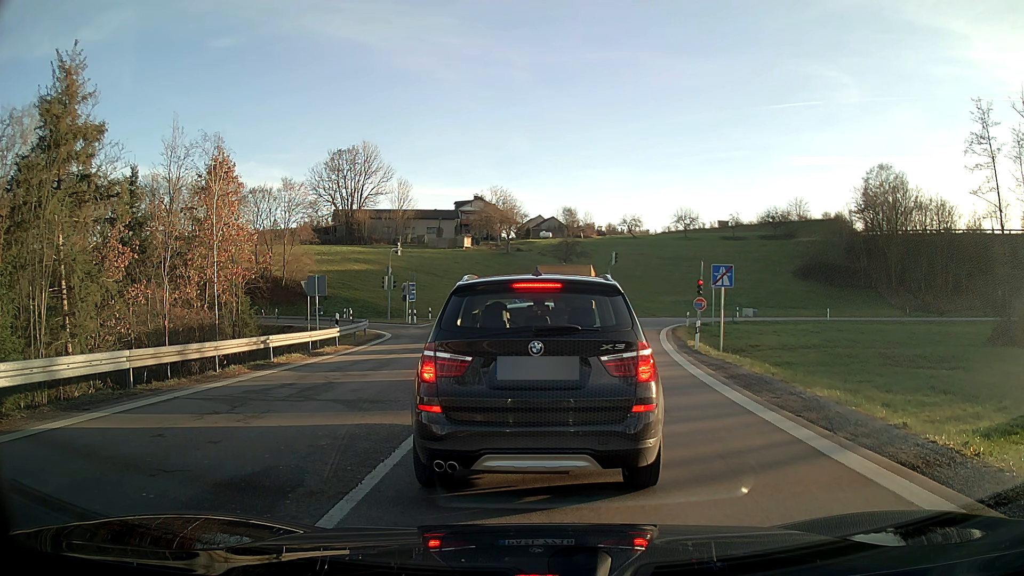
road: motorway_link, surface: asphalt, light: Day
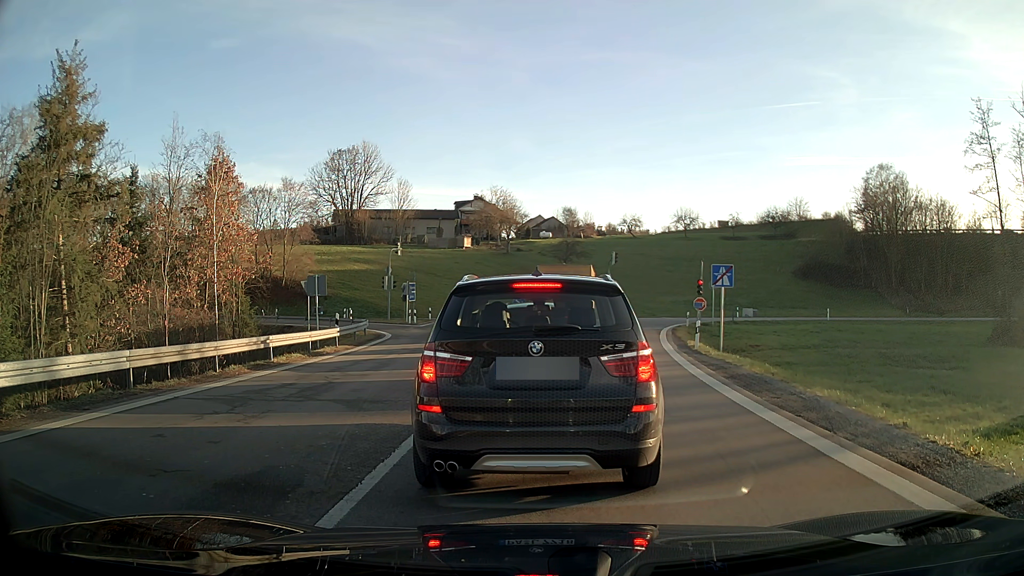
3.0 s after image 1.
(0.0, 0.0) m; 0°
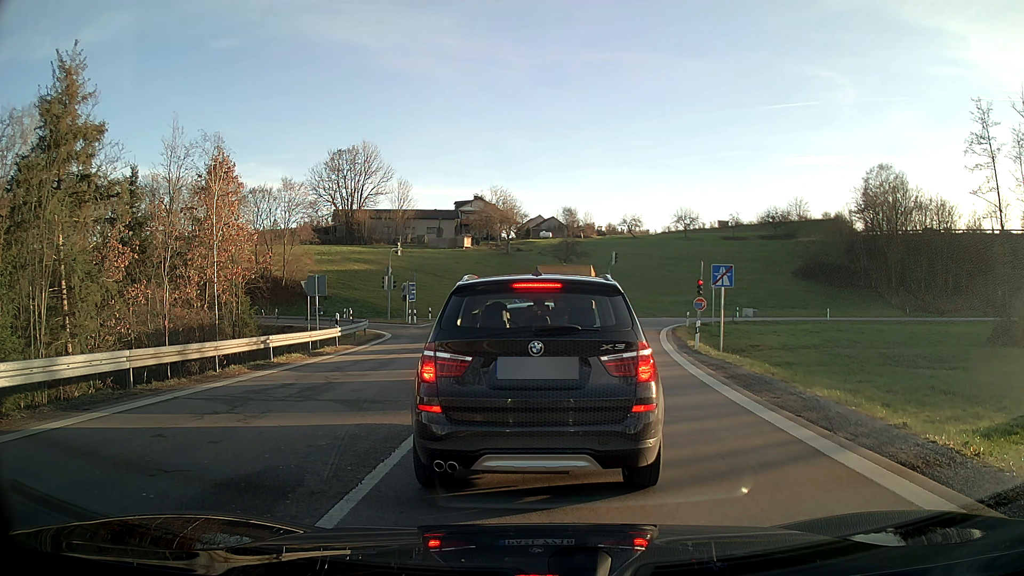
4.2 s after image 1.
(0.0, 0.0) m; 0°
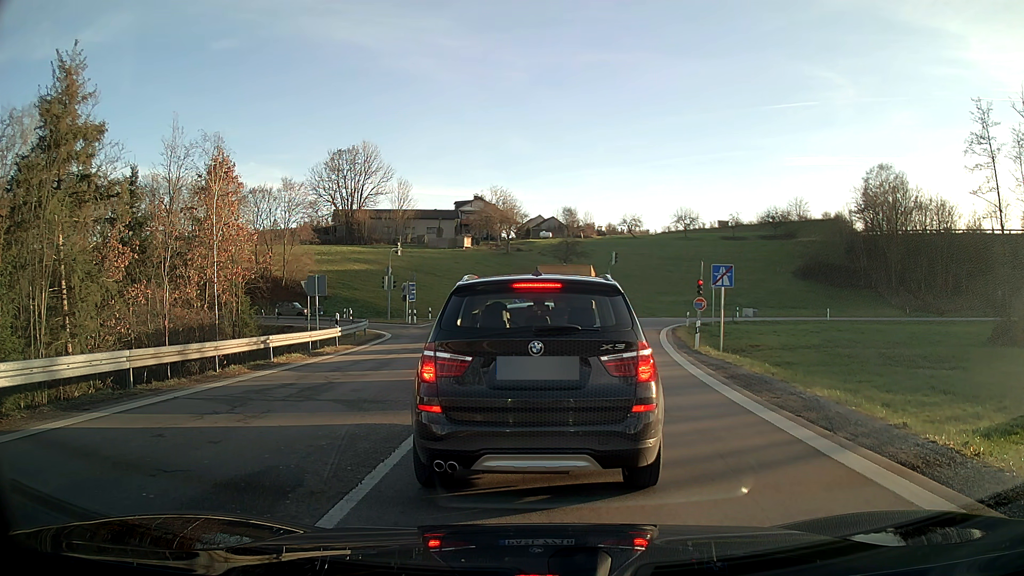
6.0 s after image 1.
(0.0, 0.0) m; 0°
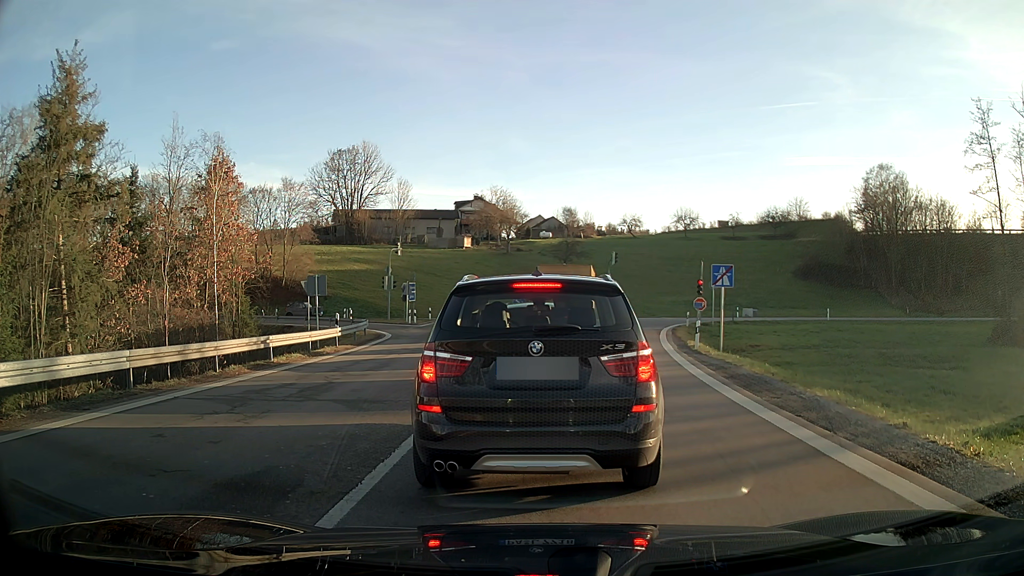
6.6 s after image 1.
(0.0, 0.0) m; 0°
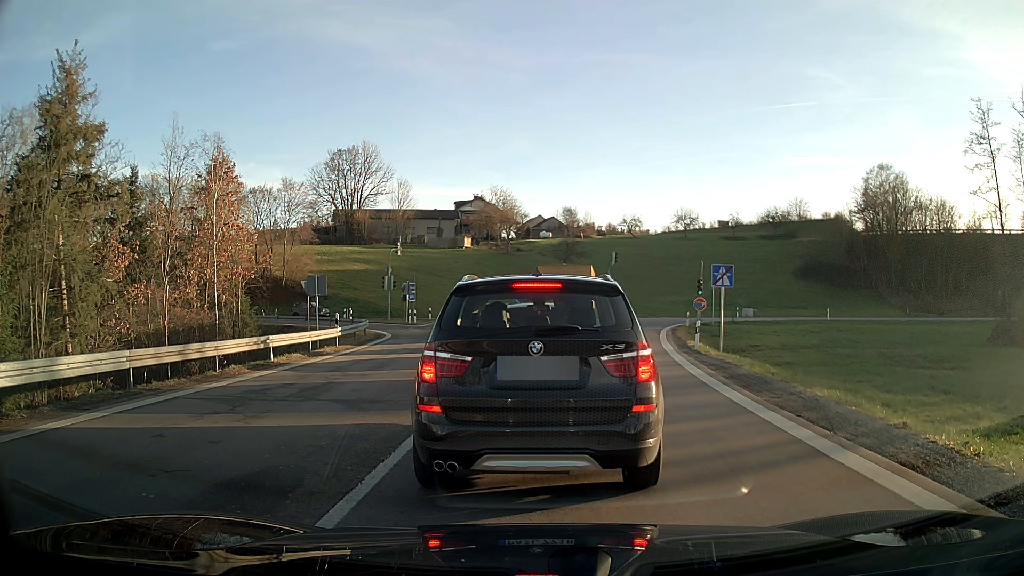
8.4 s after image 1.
(0.0, 0.0) m; 0°
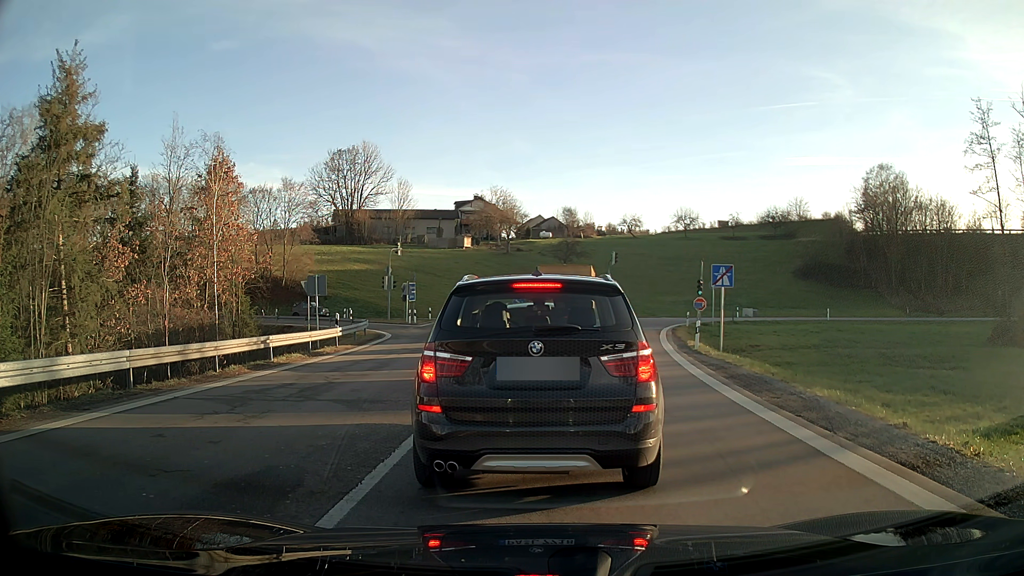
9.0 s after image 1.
(0.0, 0.0) m; 0°
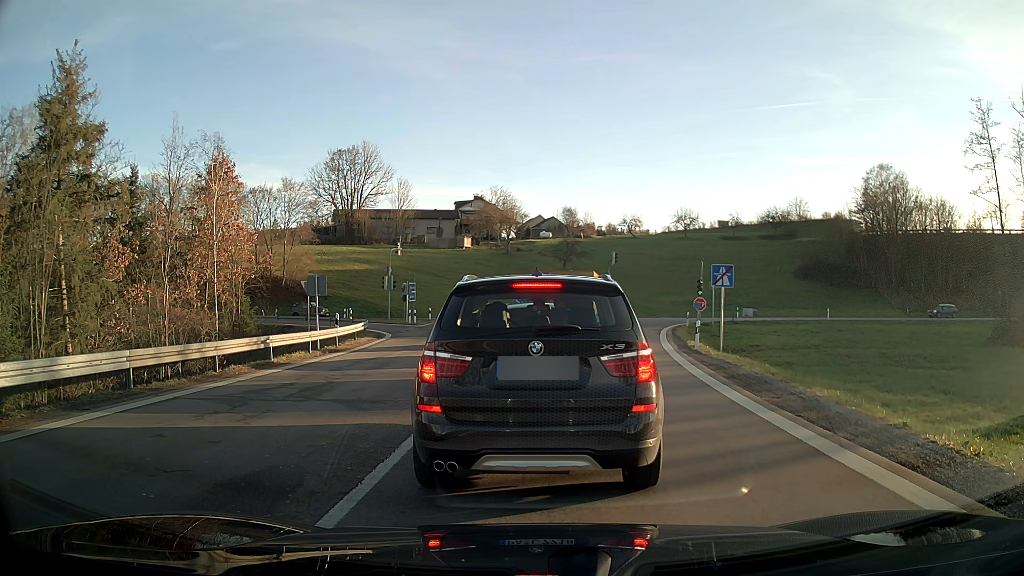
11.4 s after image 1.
(0.0, 0.0) m; 0°
(0, +10) (0, +20) (+1, +30) (+3, +40) (+3, +50) (0, +59) (-8, +65) (-18, +67) (-28, +68) (-37, +69) m
